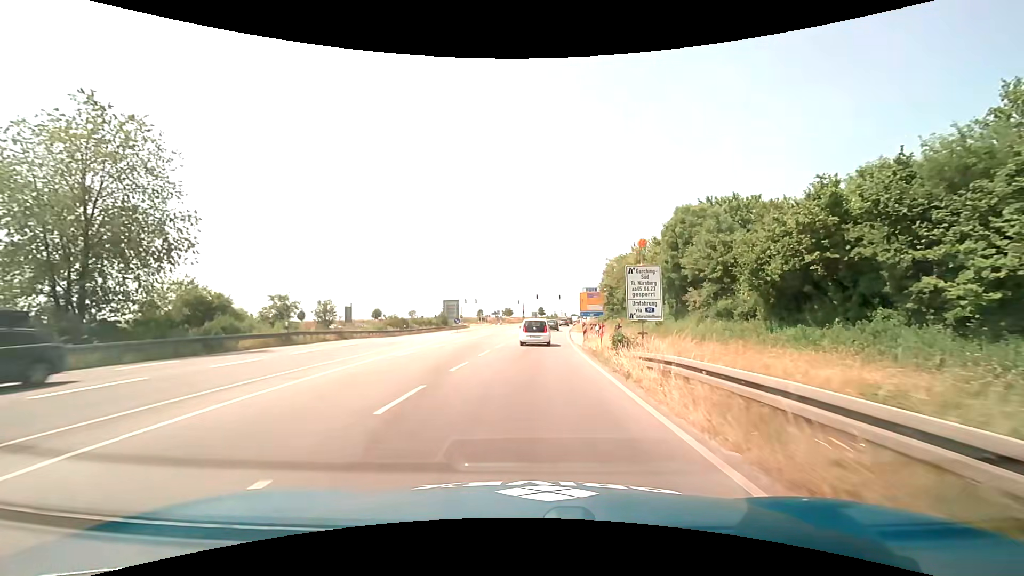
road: primary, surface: asphalt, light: Day
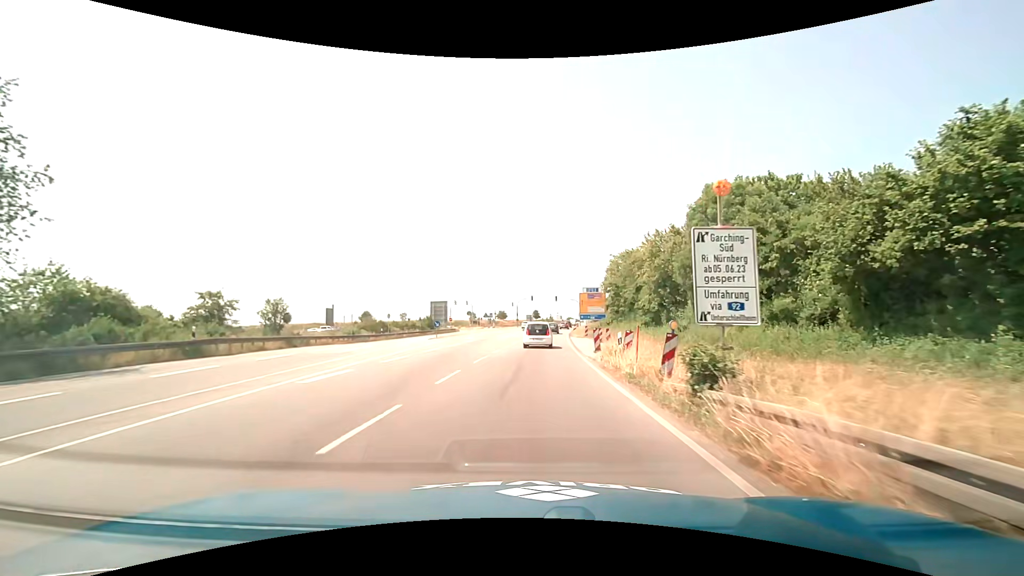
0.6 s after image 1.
(+0.1, +8.0) m; +1°
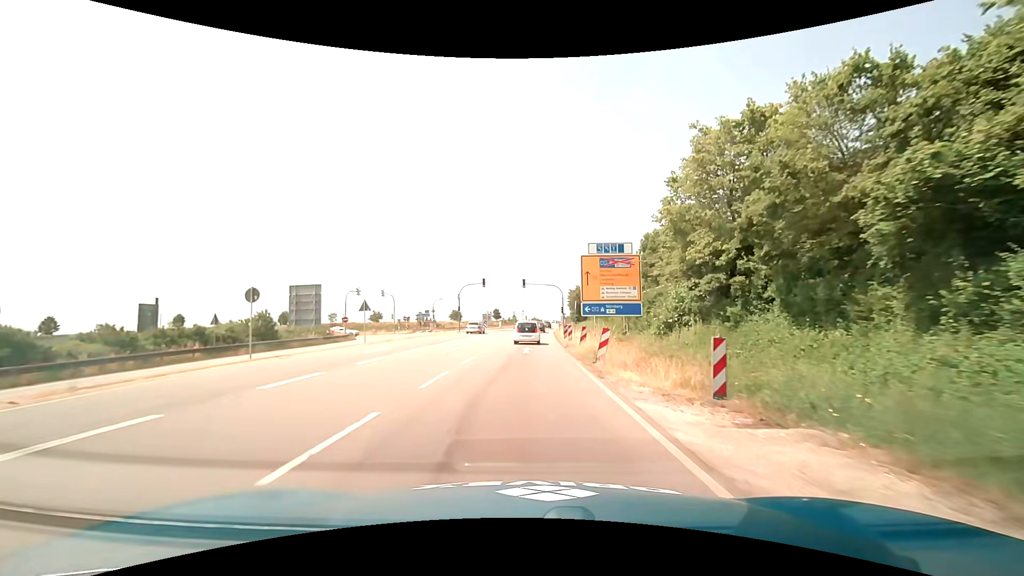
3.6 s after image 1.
(+1.6, +43.0) m; +4°
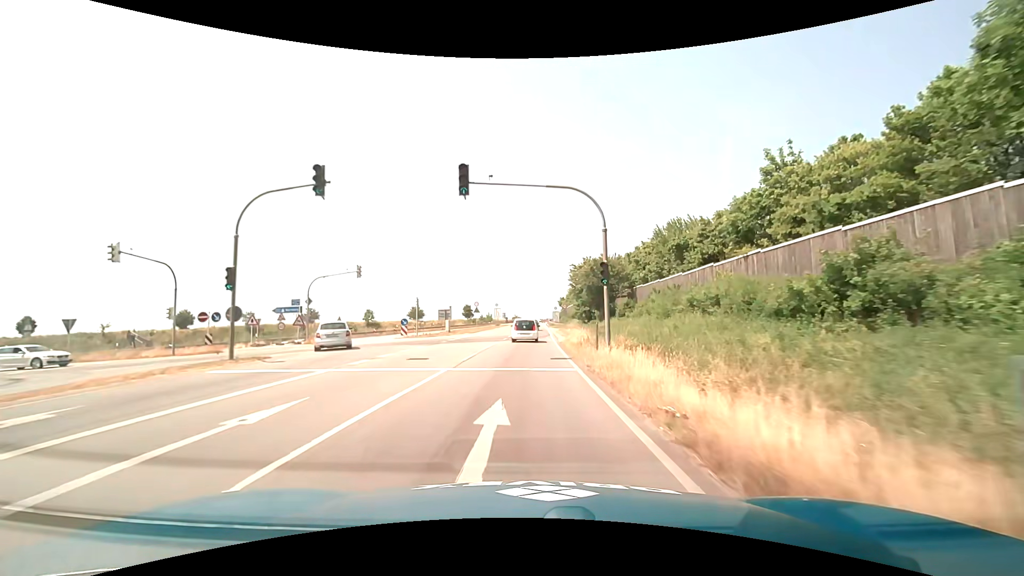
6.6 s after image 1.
(+1.0, +46.5) m; +2°
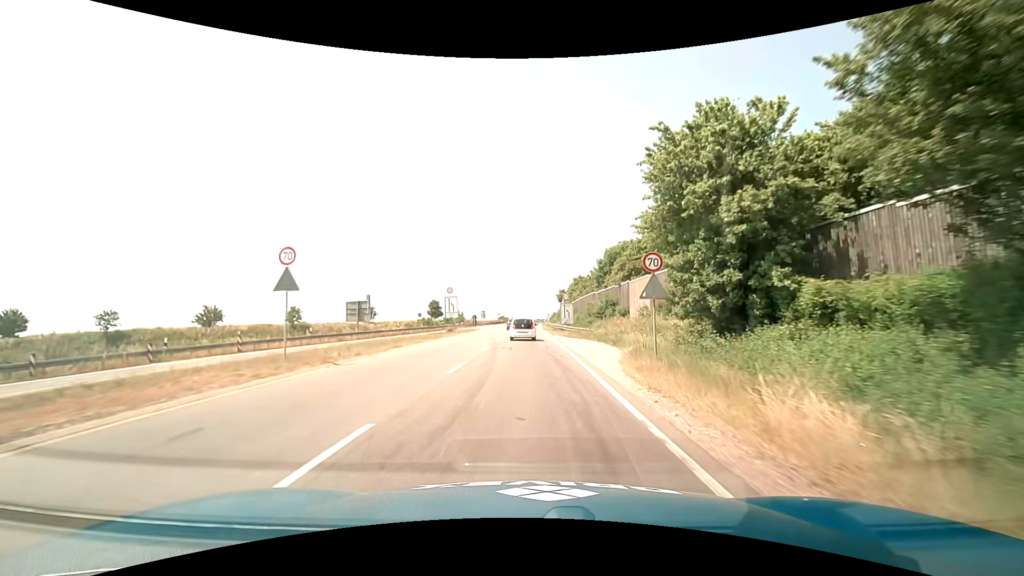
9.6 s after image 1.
(+0.4, +46.7) m; +1°
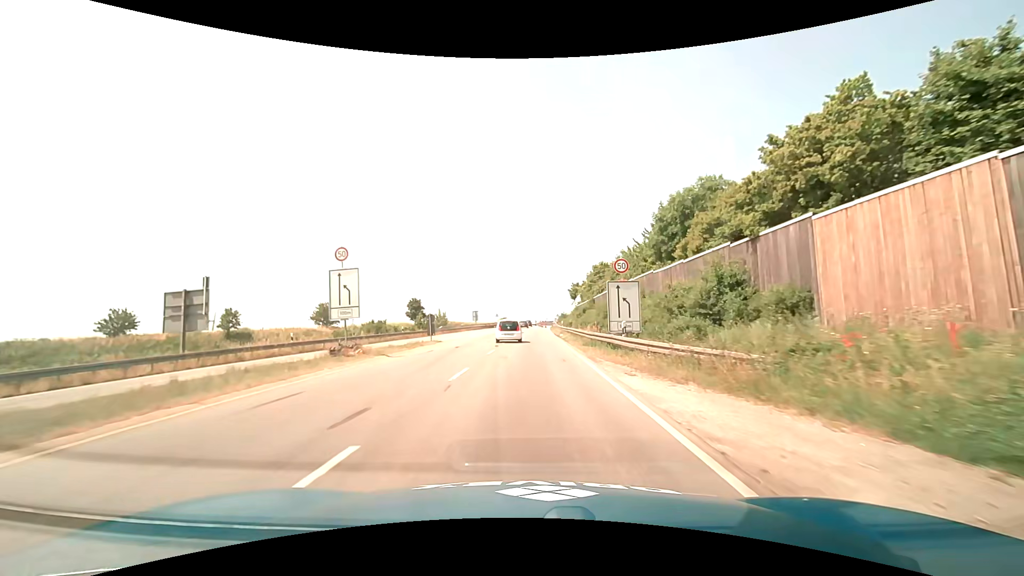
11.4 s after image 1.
(+0.1, +28.0) m; 0°
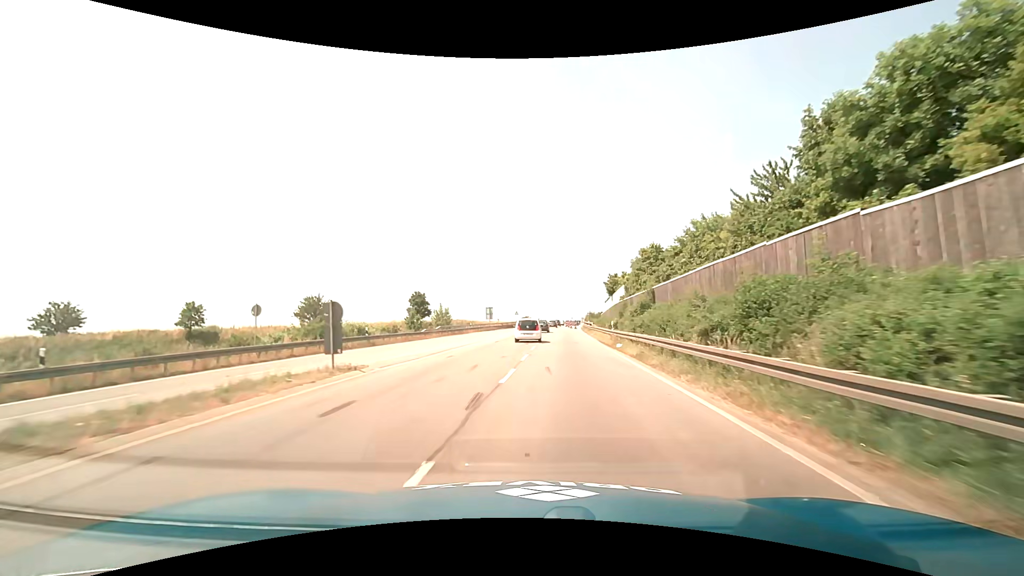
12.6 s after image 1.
(-0.5, +18.7) m; -3°
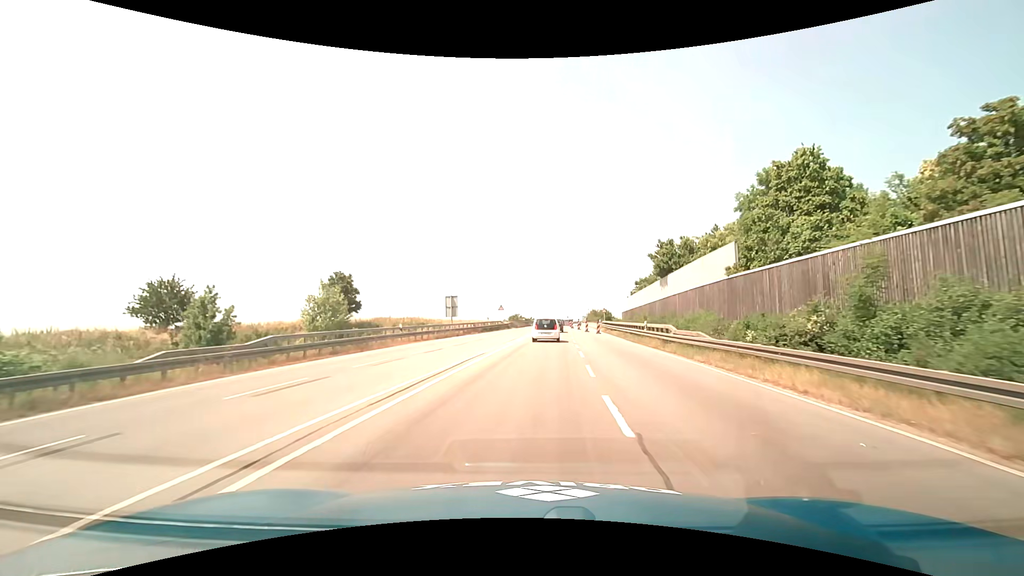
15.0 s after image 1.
(-0.2, +34.6) m; +1°
(0, +10) (0, +20) (+1, +30) (+2, +40) (+2, +50) (+3, +60) (+4, +70) (+5, +80) (+5, +90) (+6, +100) m
